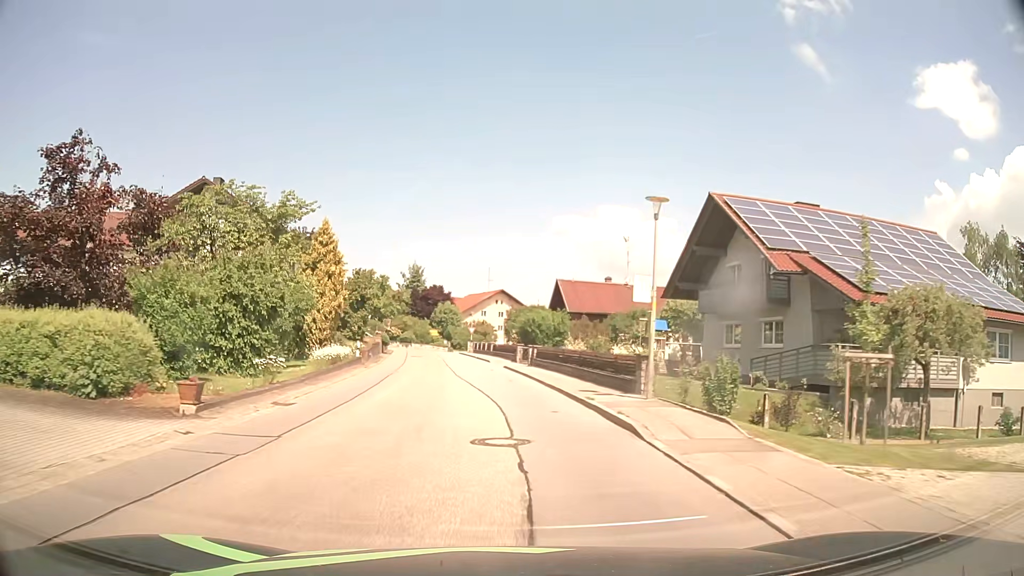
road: tertiary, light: Day
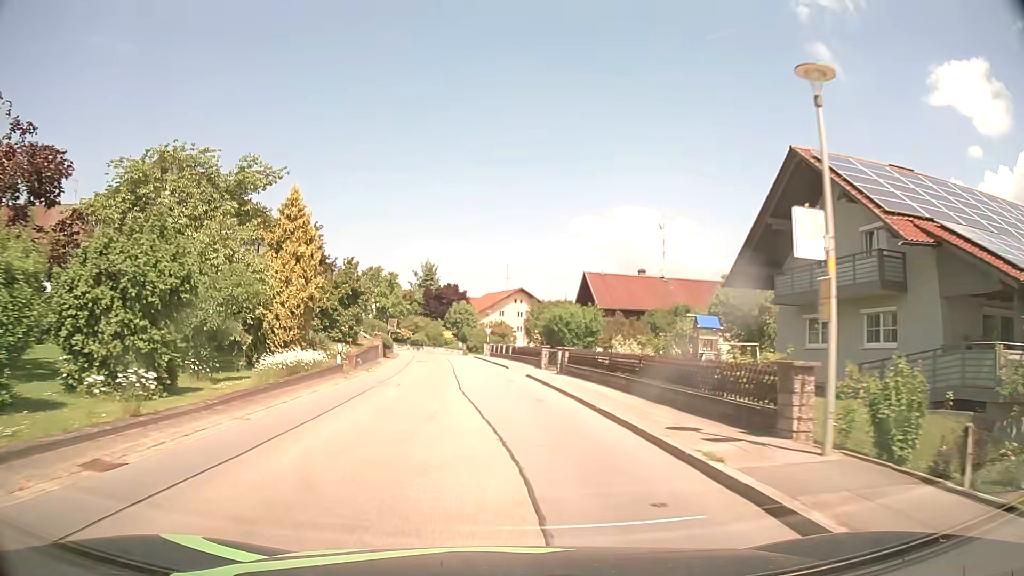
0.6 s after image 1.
(-0.1, +7.6) m; -2°
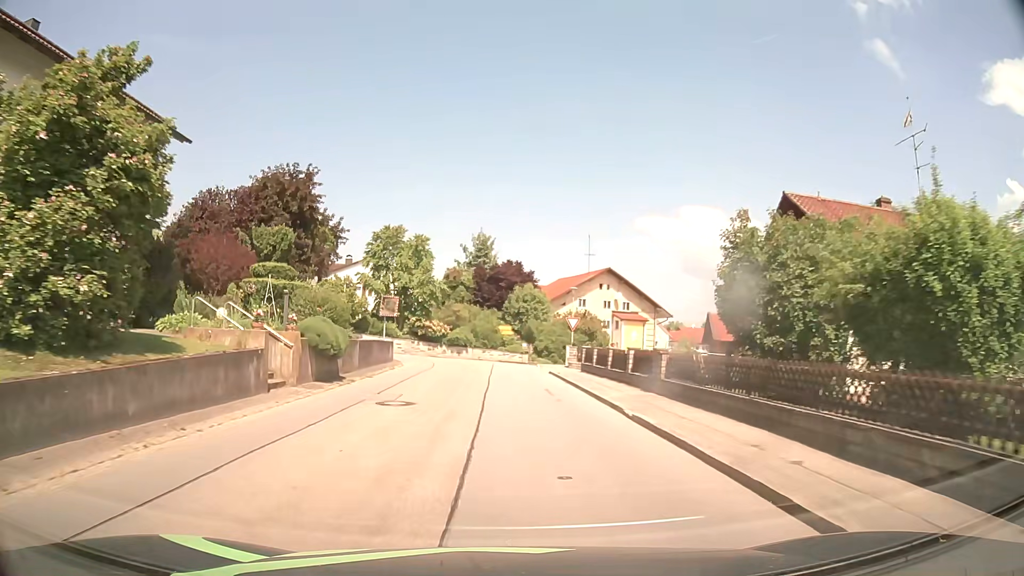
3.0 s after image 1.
(-1.6, +29.7) m; -6°
(0, +10) (0, +20) (0, +30) (0, +40) (+3, +49) (+10, +56) (+17, +63) (+22, +72) (+26, +82) (+28, +91) m
